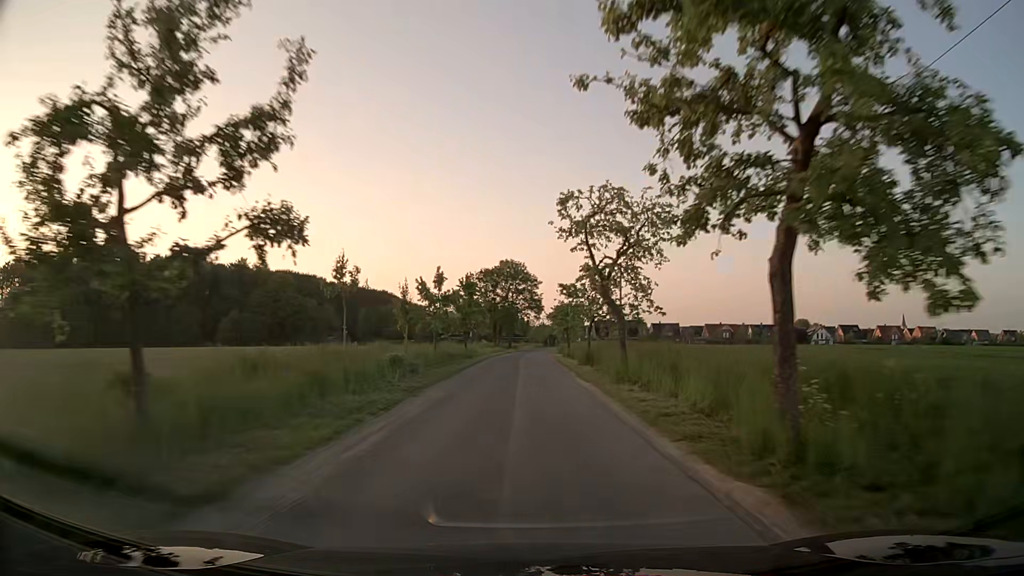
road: unclassified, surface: asphalt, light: Day
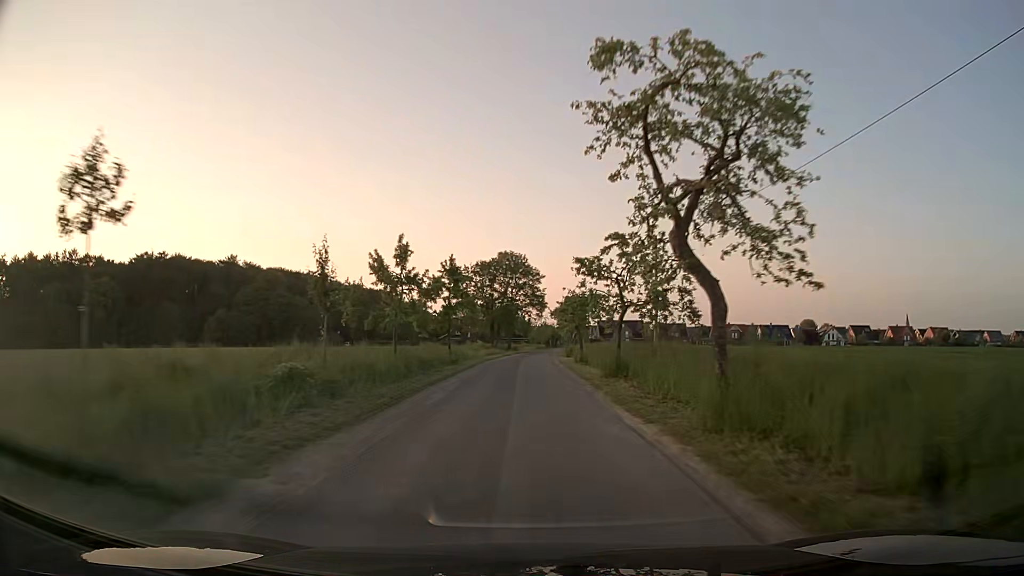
(0.0, +10.4) m; -1°
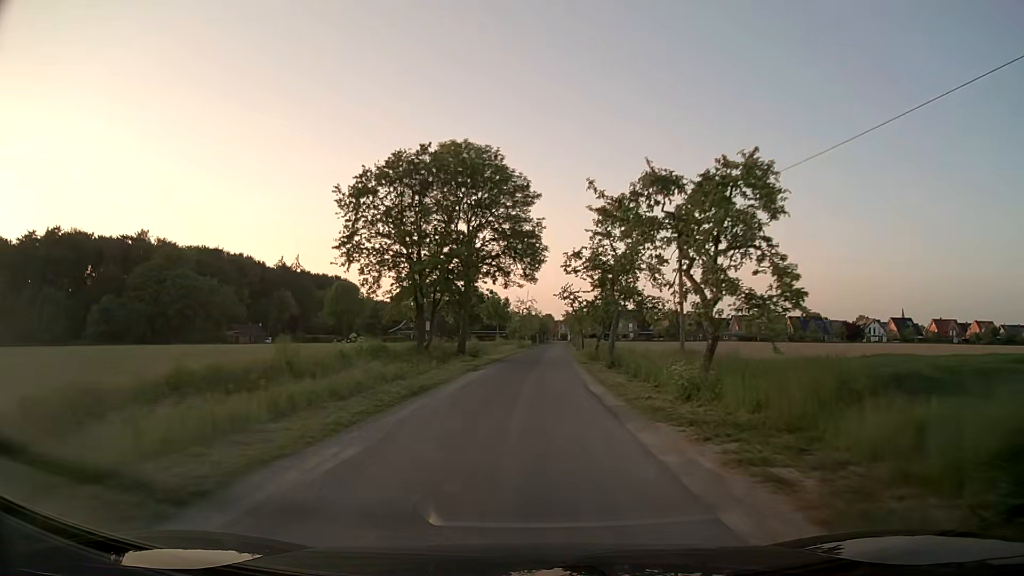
(+0.5, +51.2) m; +2°
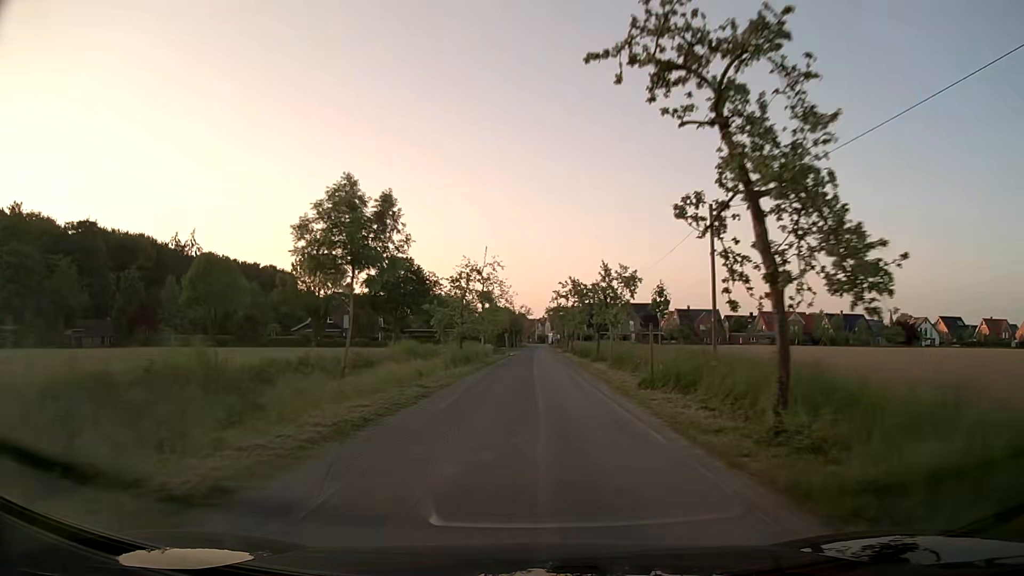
(+1.1, +50.0) m; +2°
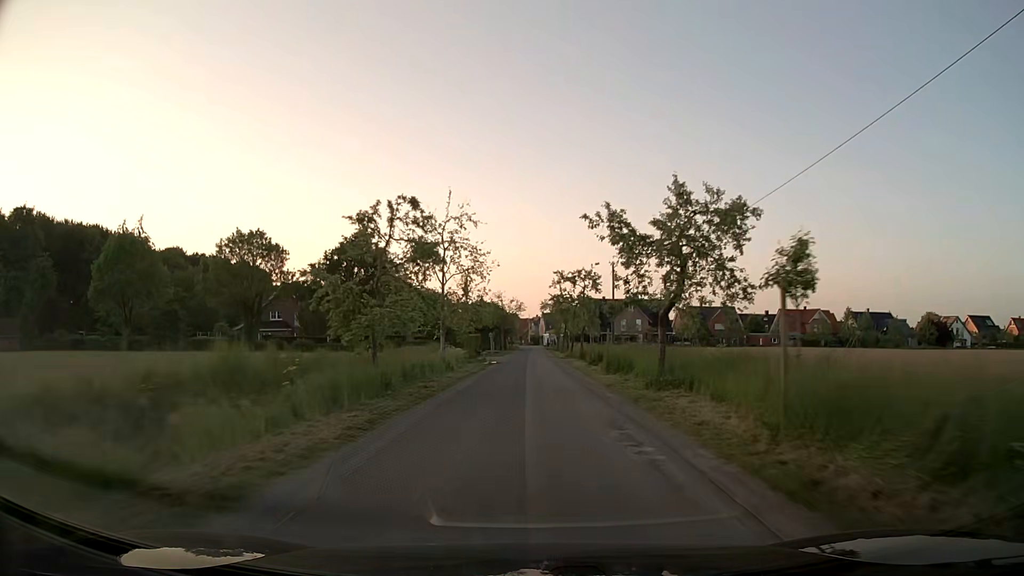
(+0.1, +19.7) m; +1°
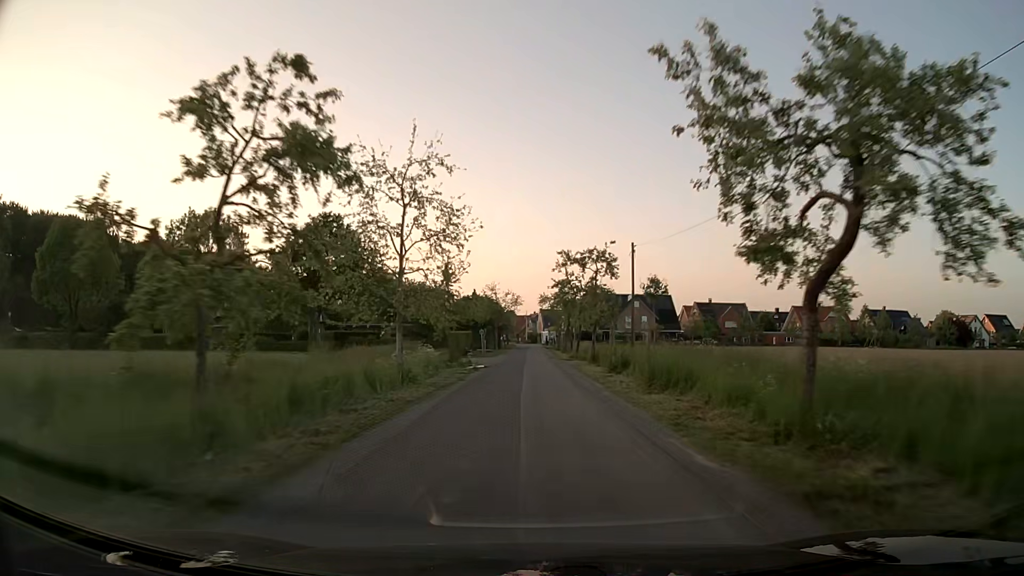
(0.0, +9.8) m; 0°
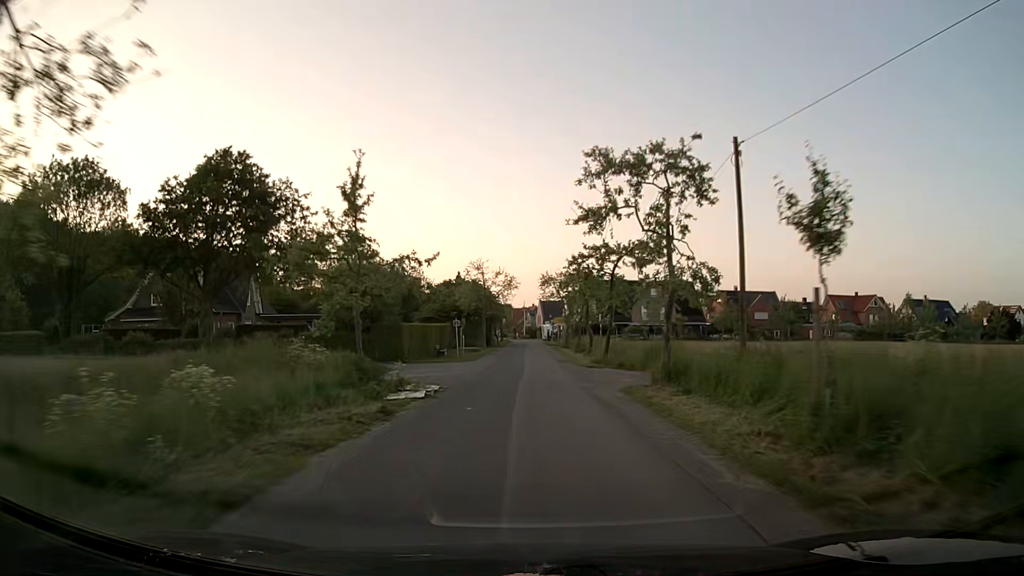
(0.0, +19.3) m; 0°
(0, +10) (0, +20) (0, +30) (0, +40) (0, +50) (0, +60) (0, +70) (0, +80) (0, +90) (0, +100) m
